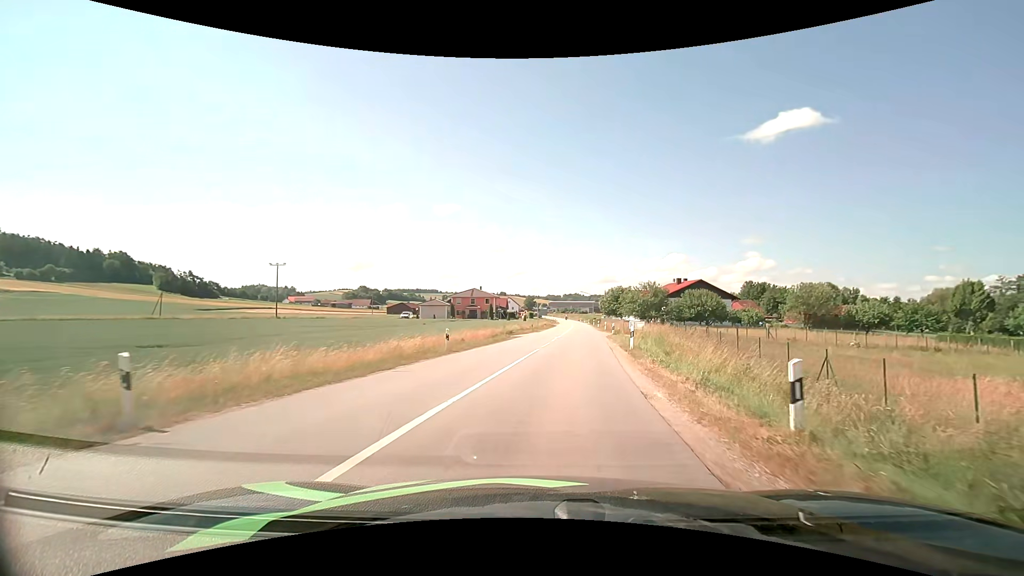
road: secondary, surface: asphalt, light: Day
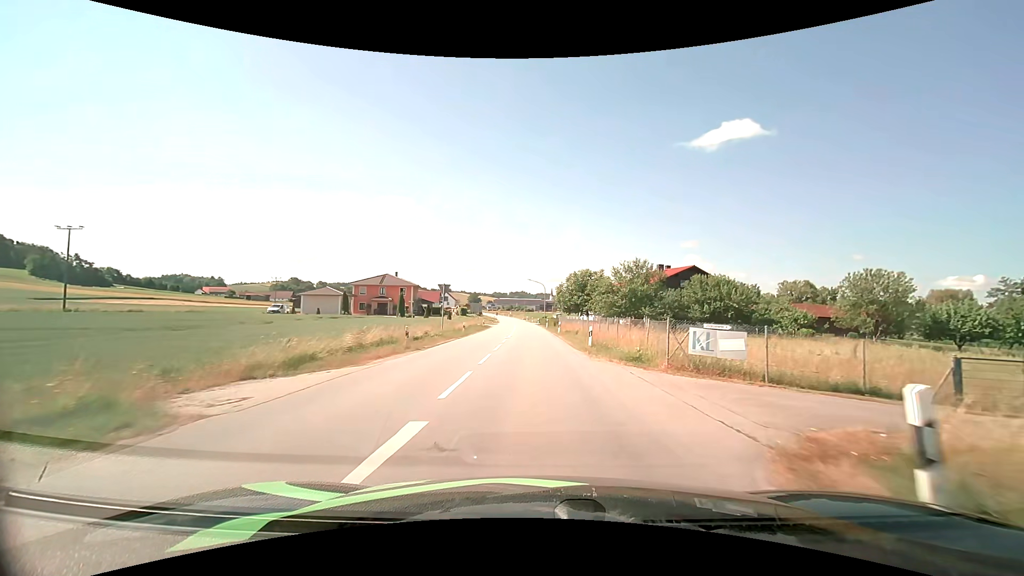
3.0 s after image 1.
(+2.7, +33.5) m; +6°
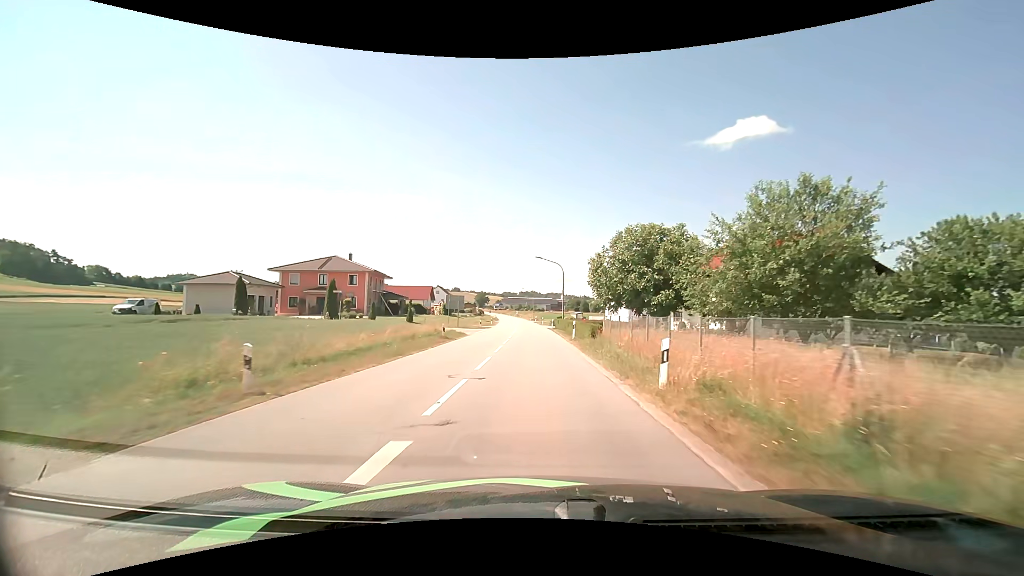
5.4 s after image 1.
(-0.3, +31.6) m; -1°
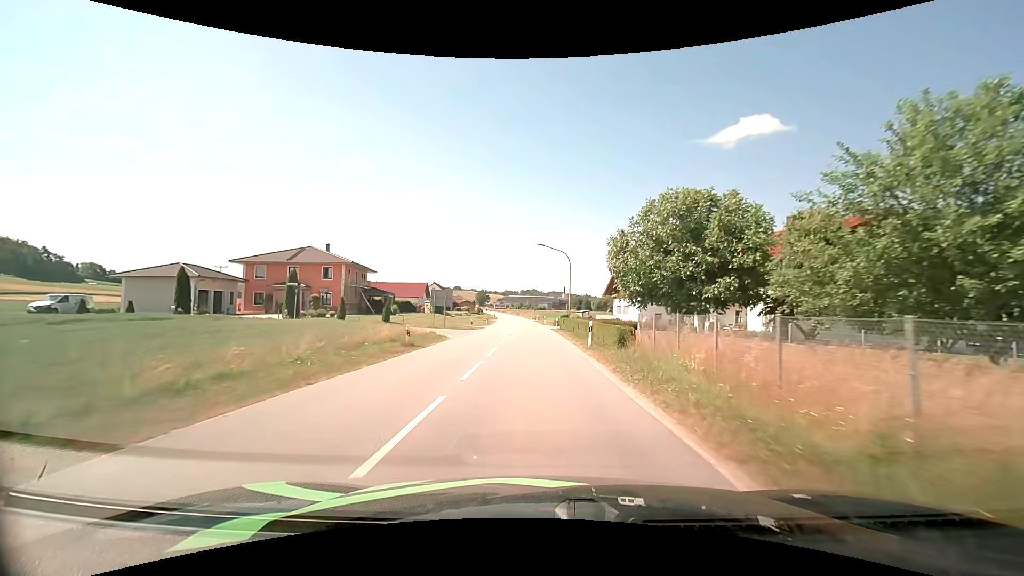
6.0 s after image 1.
(0.0, +8.6) m; 0°
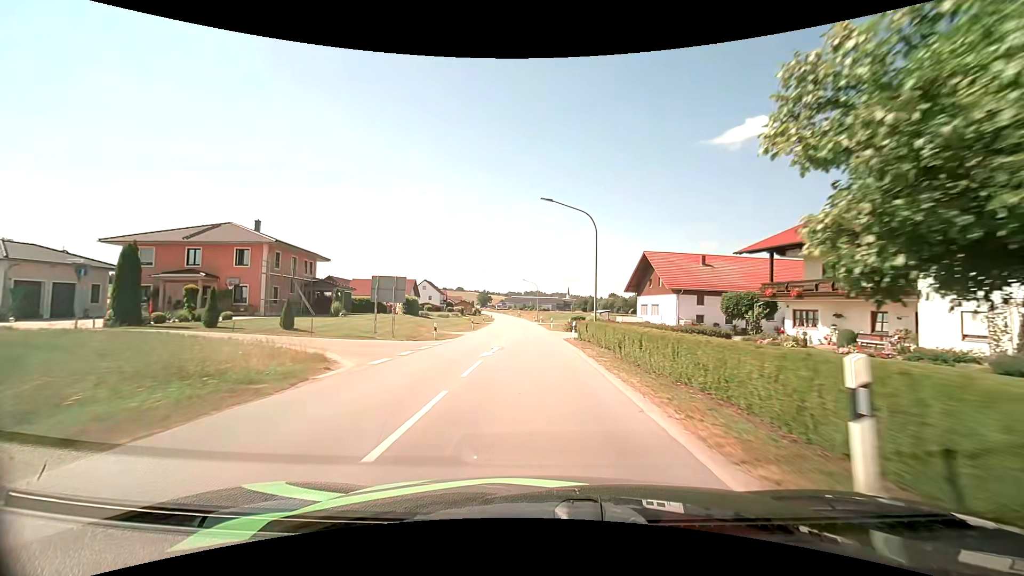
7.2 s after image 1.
(-0.1, +17.7) m; 0°
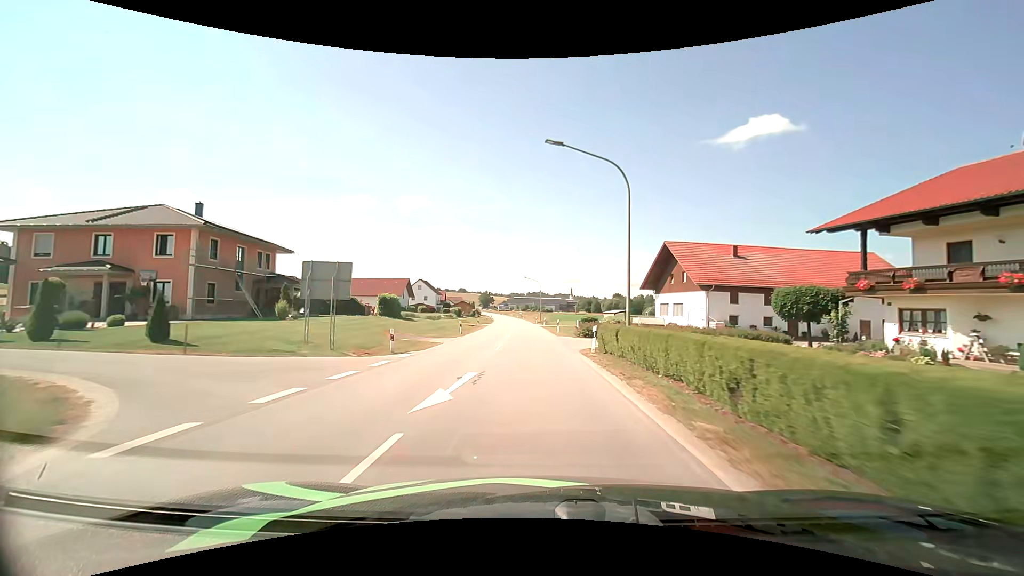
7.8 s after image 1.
(0.0, +9.0) m; 0°
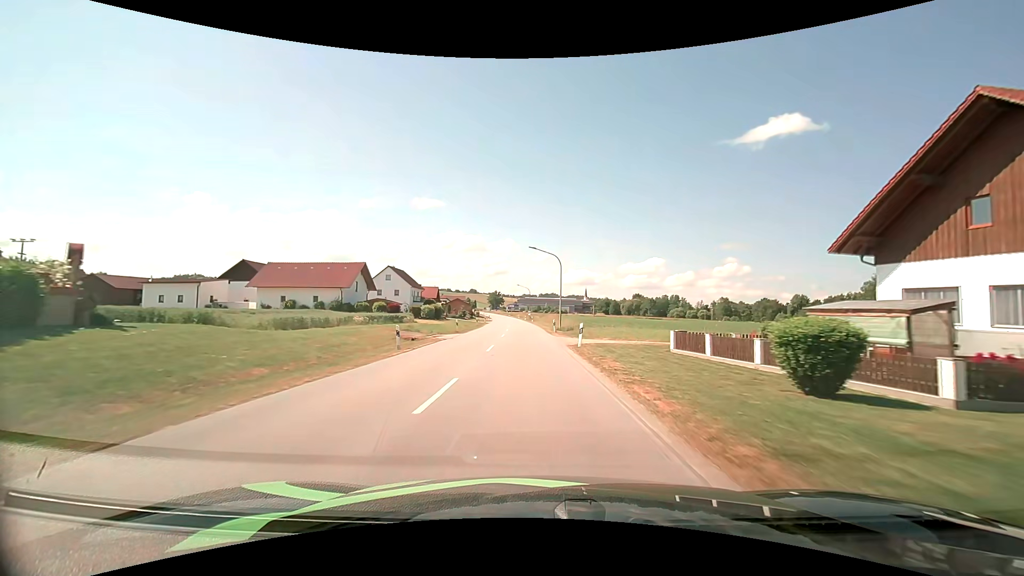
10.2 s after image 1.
(-0.5, +37.3) m; -1°
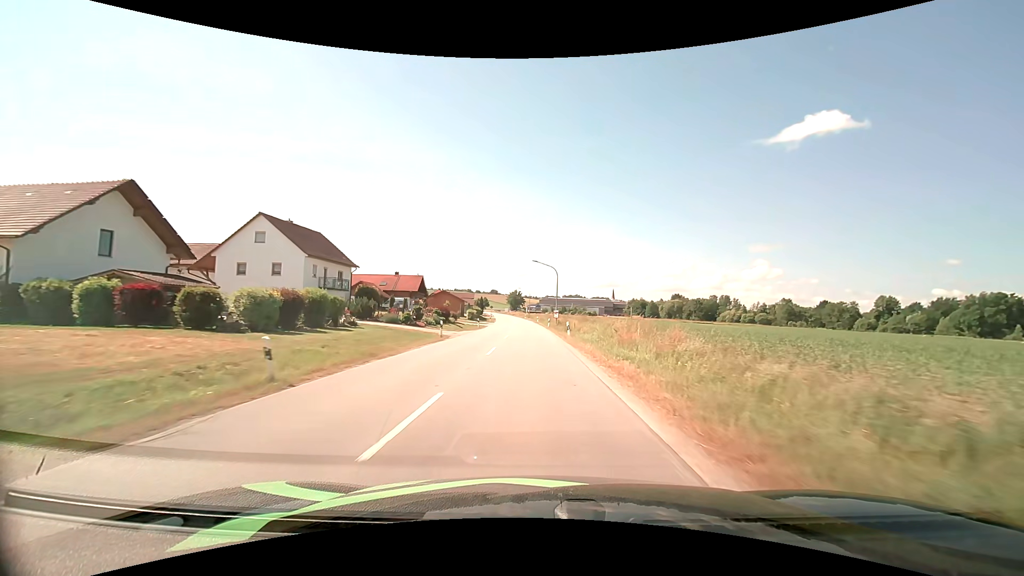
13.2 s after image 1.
(-1.3, +50.4) m; -3°
(0, +10) (0, +20) (0, +30) (0, +40) (-1, +50) (-1, +60) (-2, +70) (-2, +80) (-3, +90) (-3, +100) m
